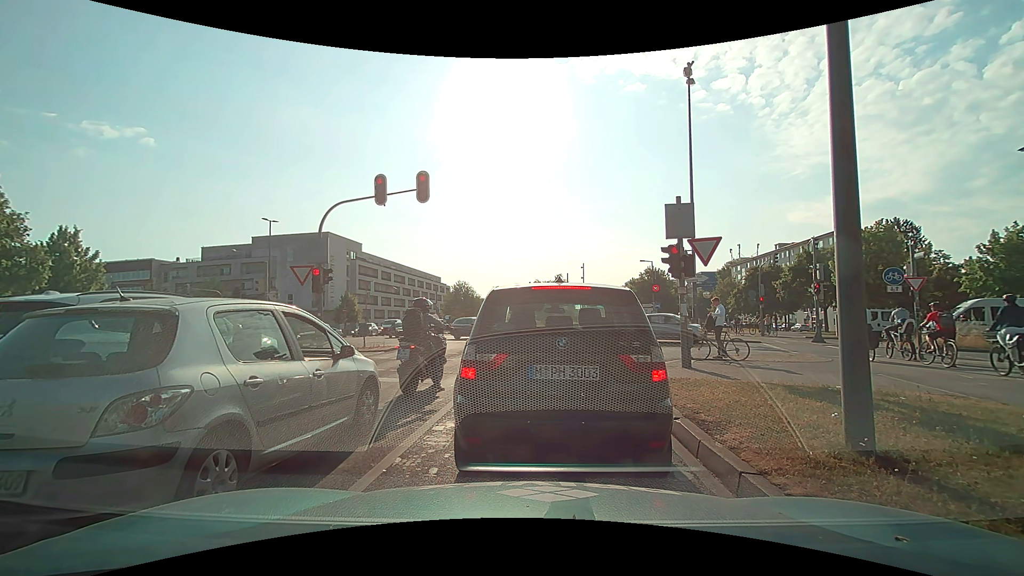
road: secondary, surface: asphalt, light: Day
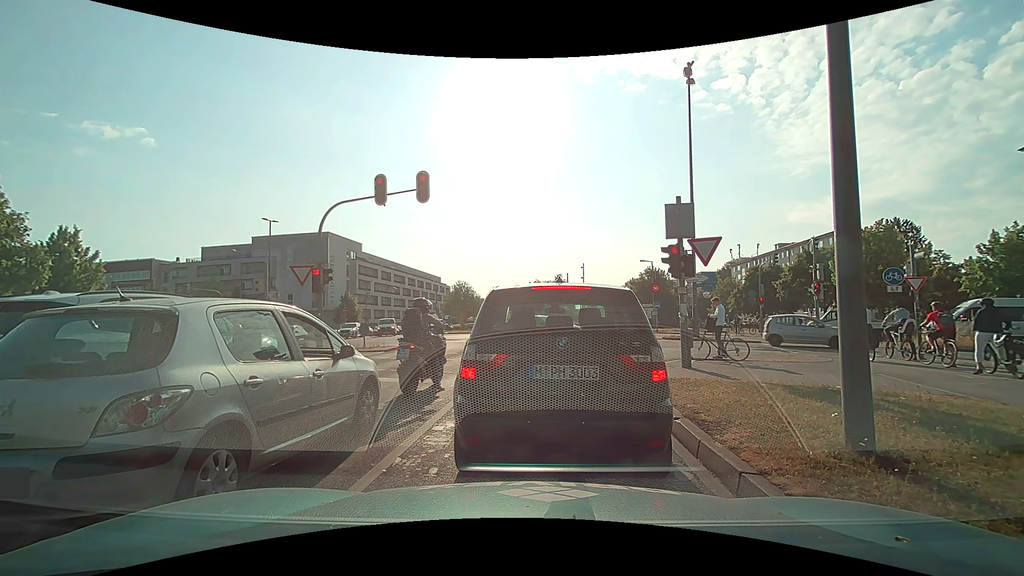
(0.0, 0.0) m; 0°
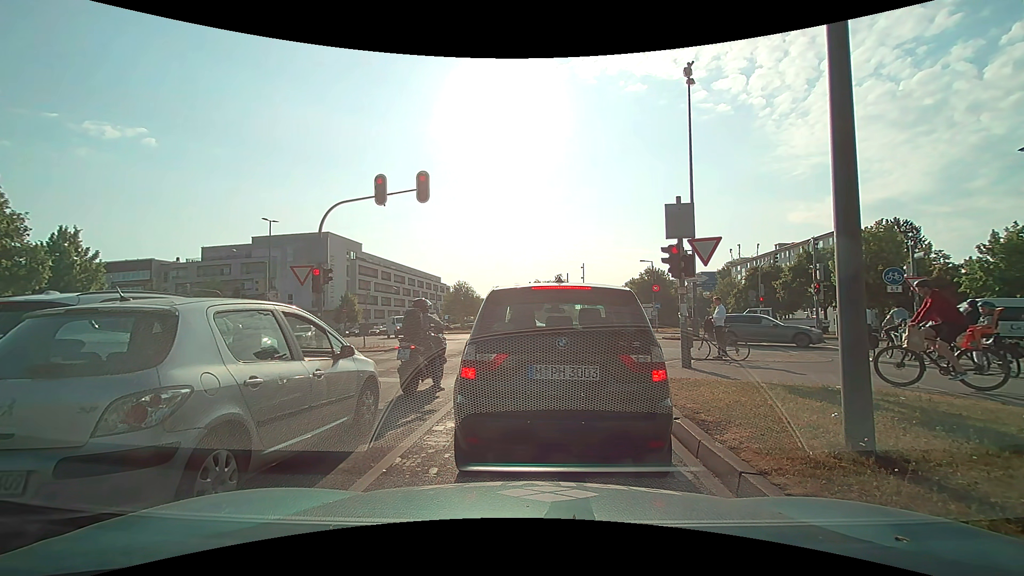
(0.0, 0.0) m; 0°
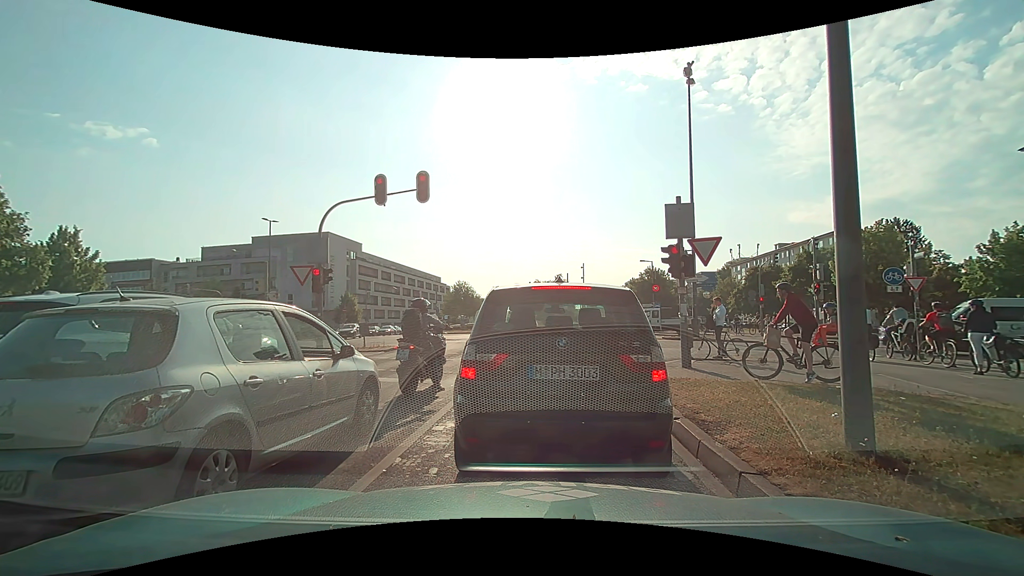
(0.0, 0.0) m; 0°
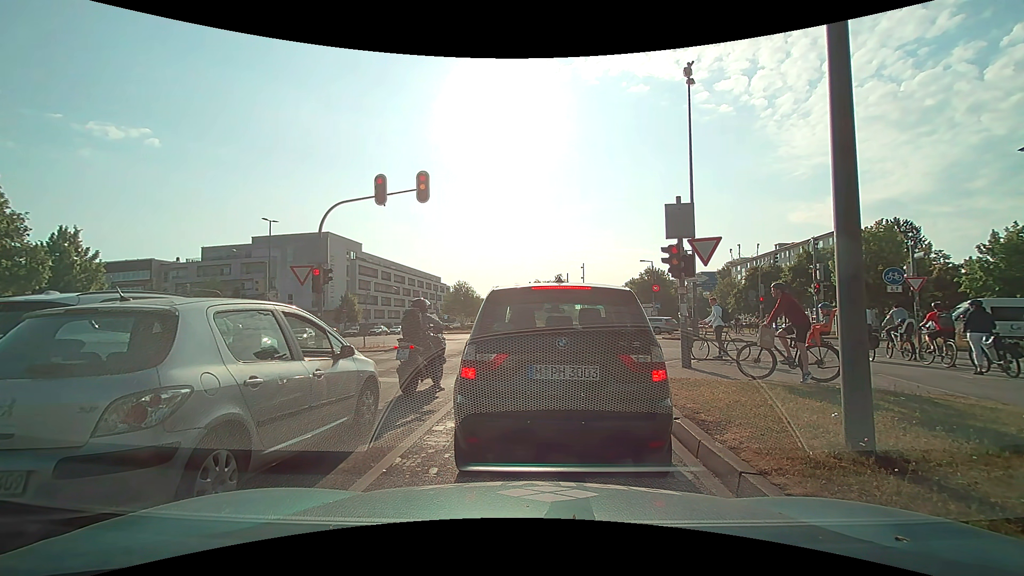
(0.0, 0.0) m; 0°
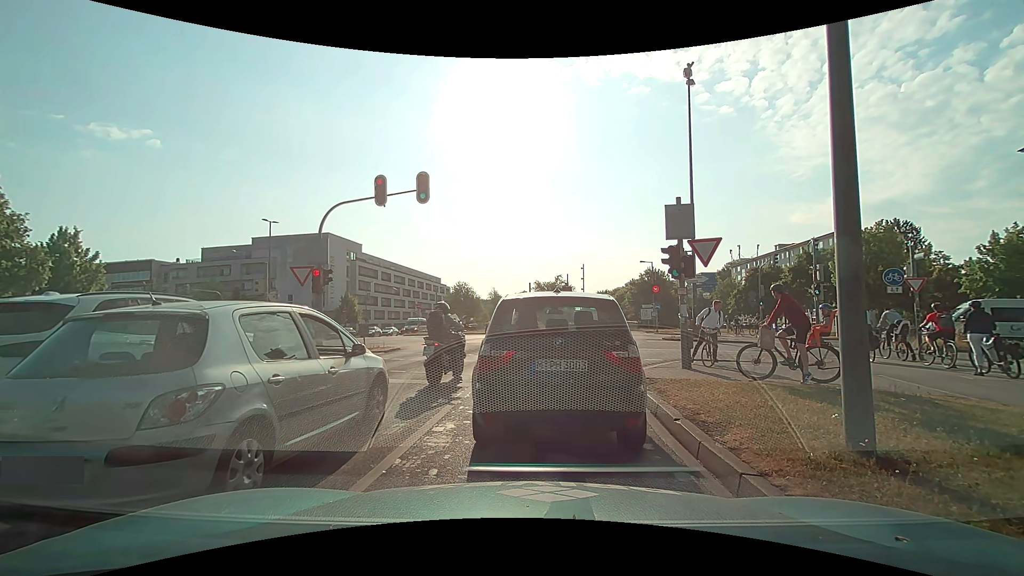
(0.0, 0.0) m; 0°
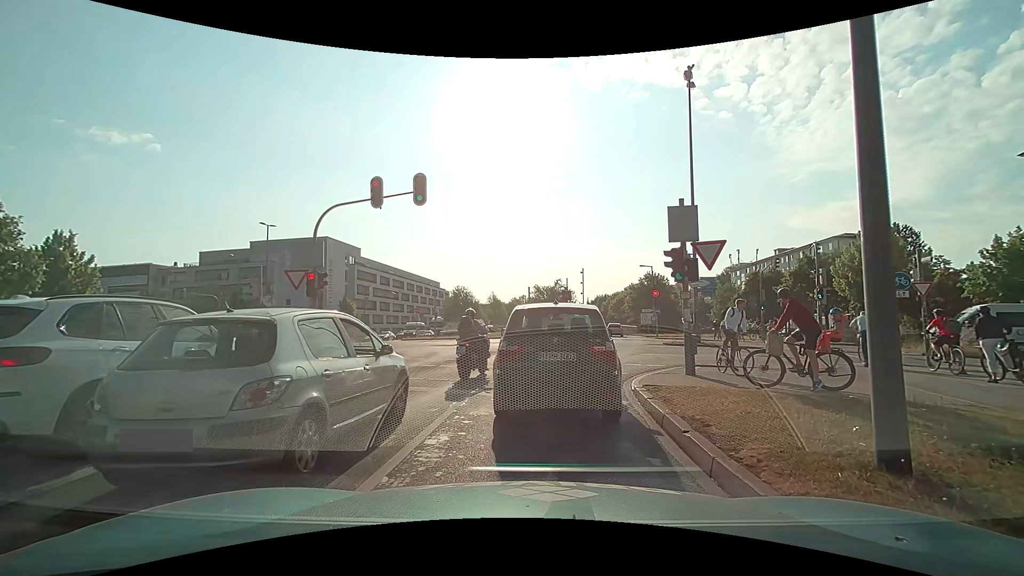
(0.0, +0.5) m; +1°
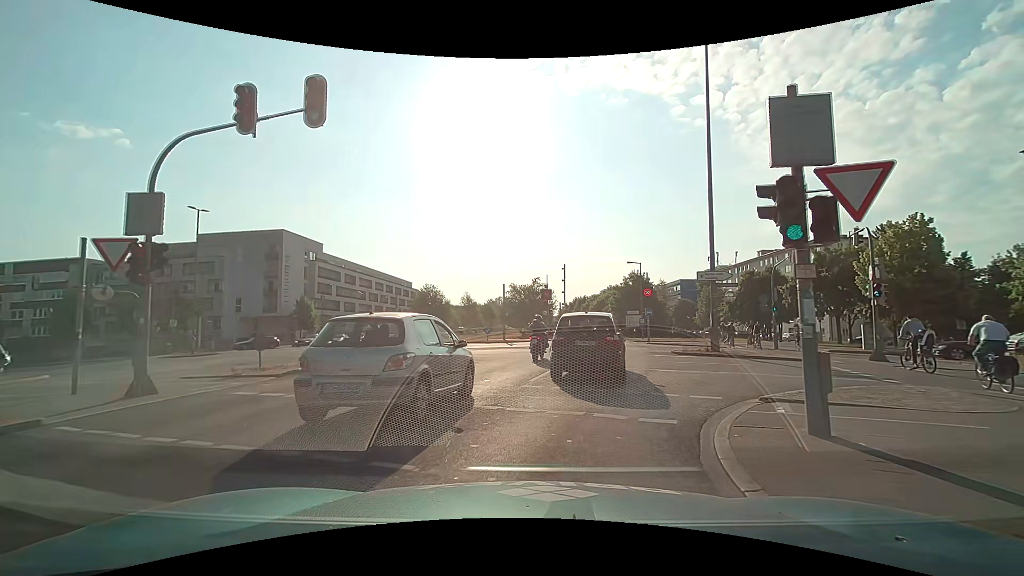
(-0.2, +7.2) m; +1°
(+1, +10) (+2, +20) (+4, +30) (+6, +39) (+7, +49) (+9, +59) (+9, +69) (+9, +79) (+9, +89) (+9, +99) m
